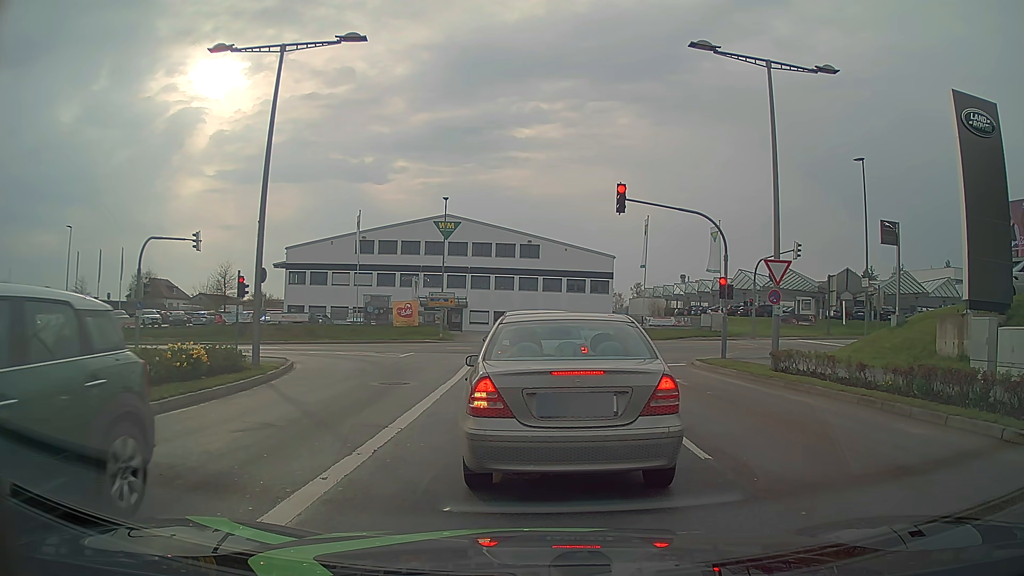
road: secondary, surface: asphalt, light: Day
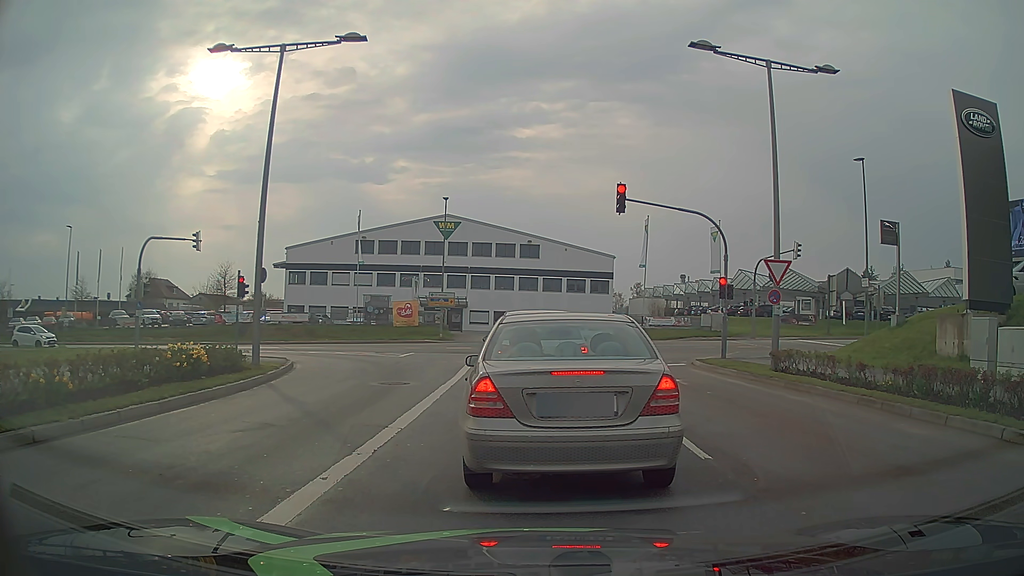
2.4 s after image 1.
(0.0, 0.0) m; 0°
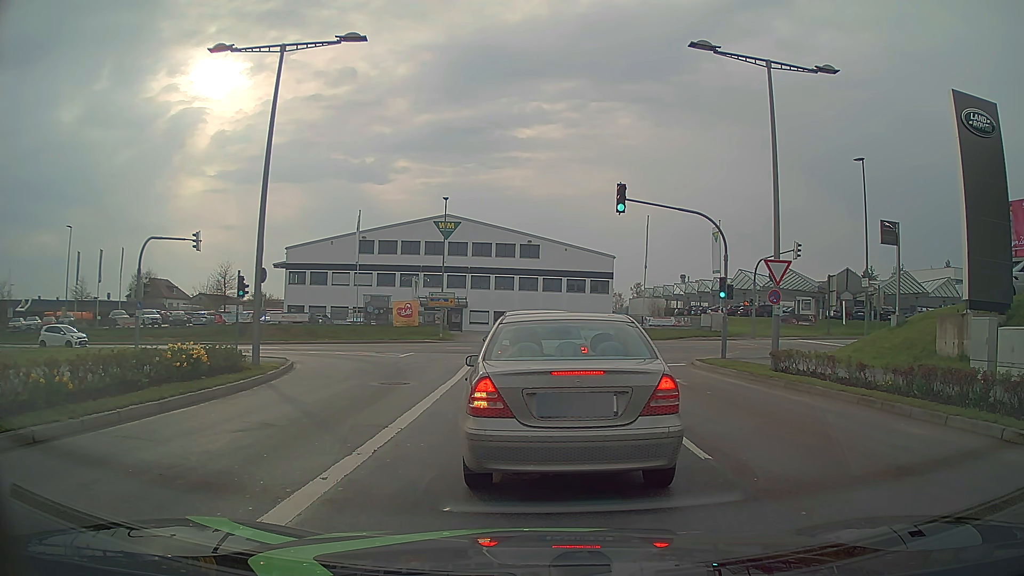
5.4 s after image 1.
(0.0, 0.0) m; 0°
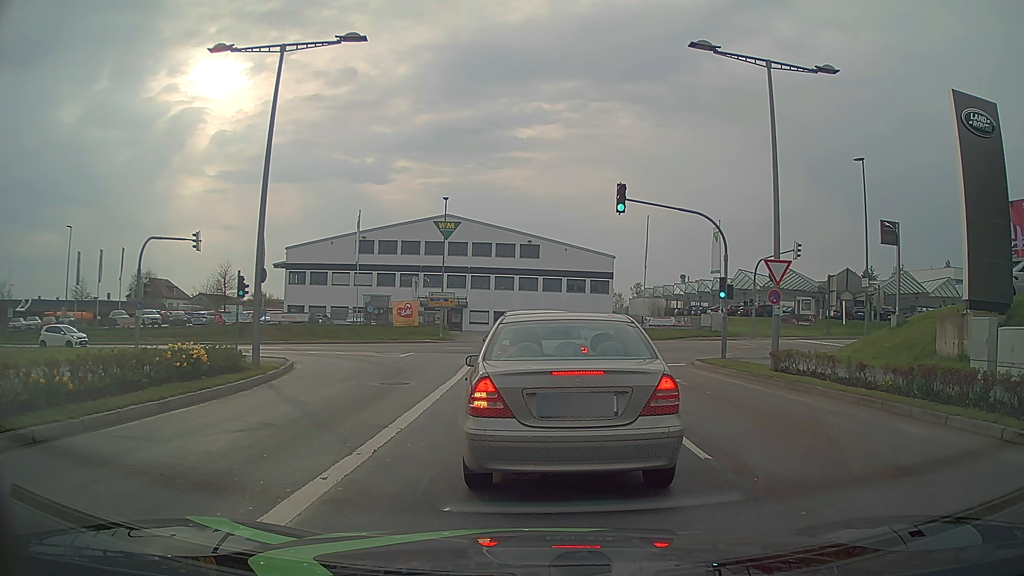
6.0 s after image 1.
(0.0, 0.0) m; 0°
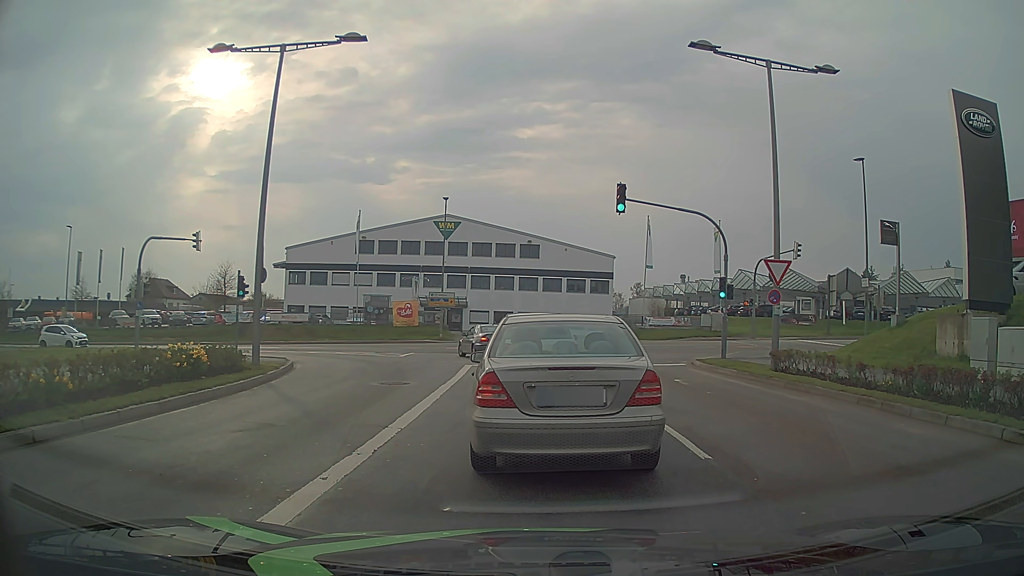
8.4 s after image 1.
(0.0, 0.0) m; 0°
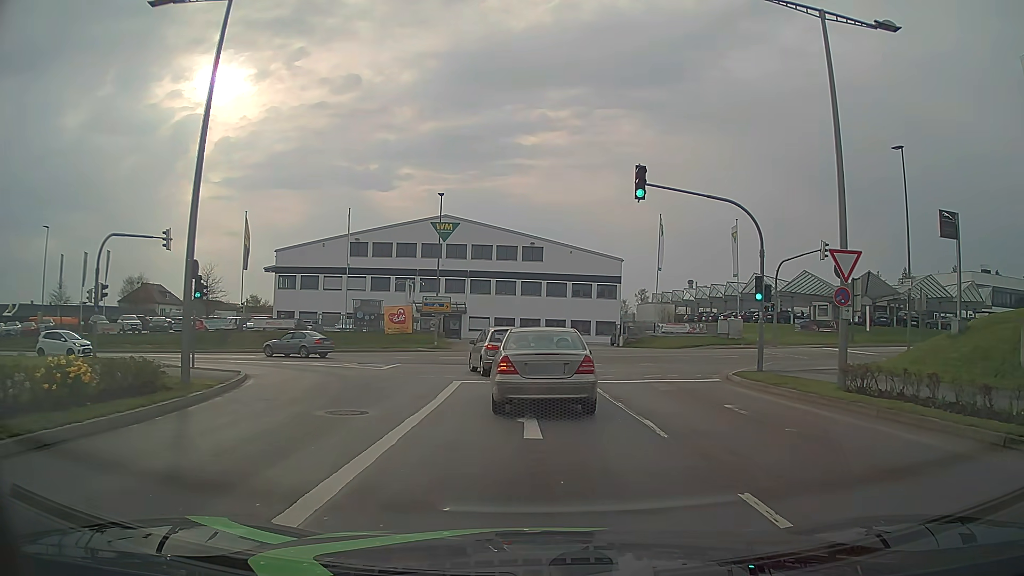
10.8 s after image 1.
(+0.1, +4.6) m; +1°
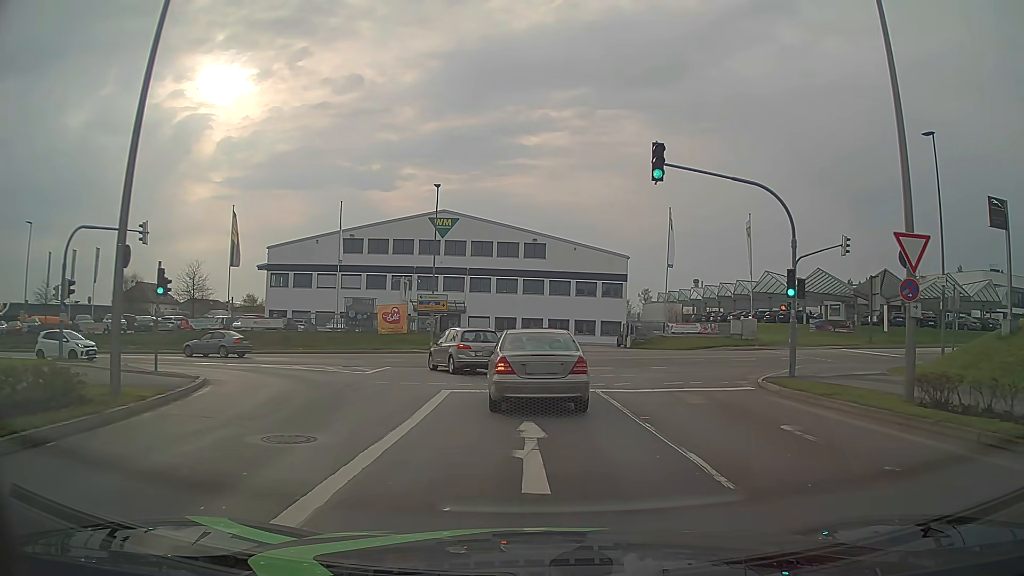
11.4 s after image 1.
(0.0, +3.0) m; -1°
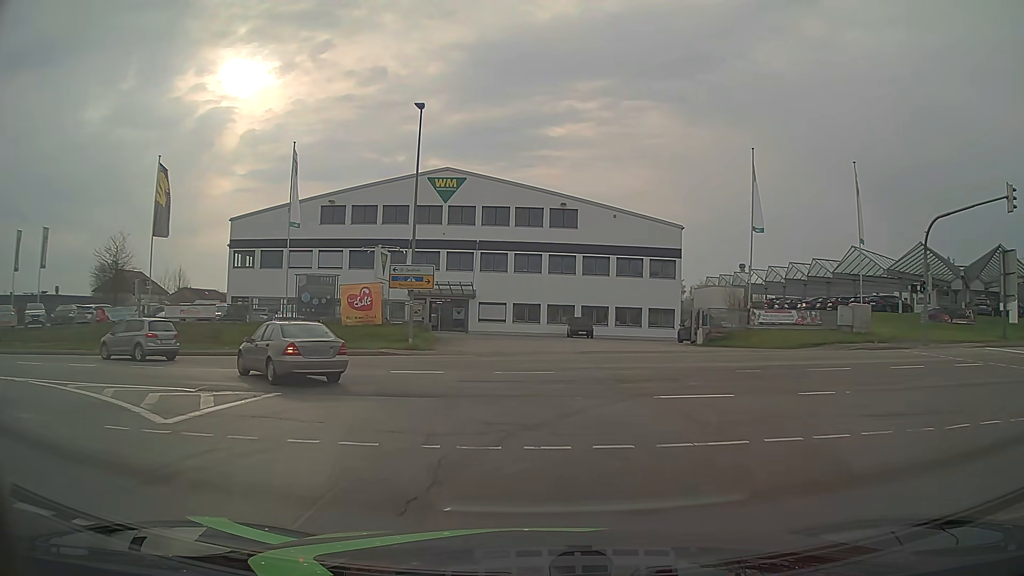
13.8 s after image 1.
(0.0, +14.5) m; -1°
(-1, +10) (-7, +18) (-15, +23) (-25, +25) (-35, +26) (-45, +26) (-55, +26) (-65, +25) (-75, +25) (-85, +25) m
